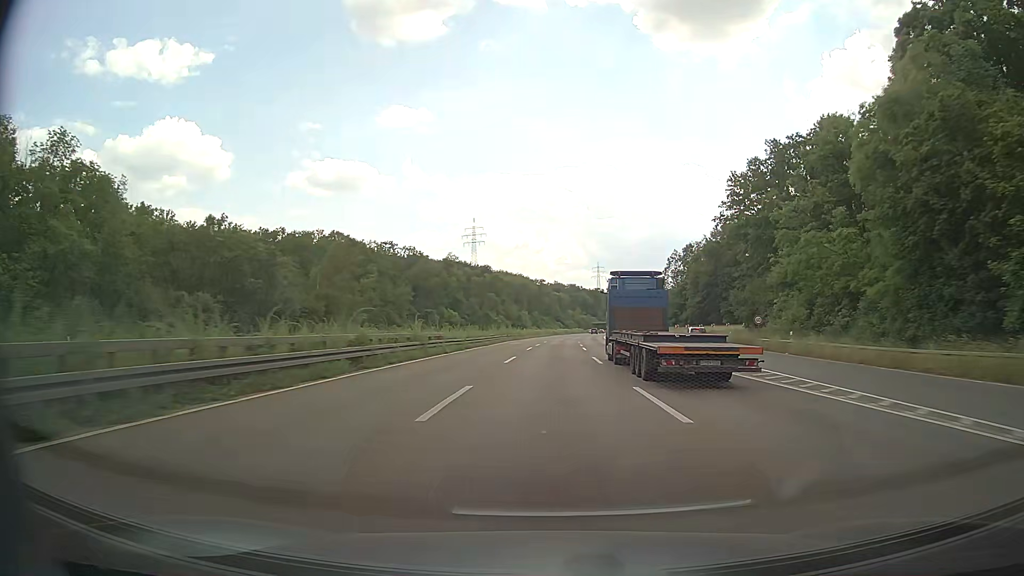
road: motorway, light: Day
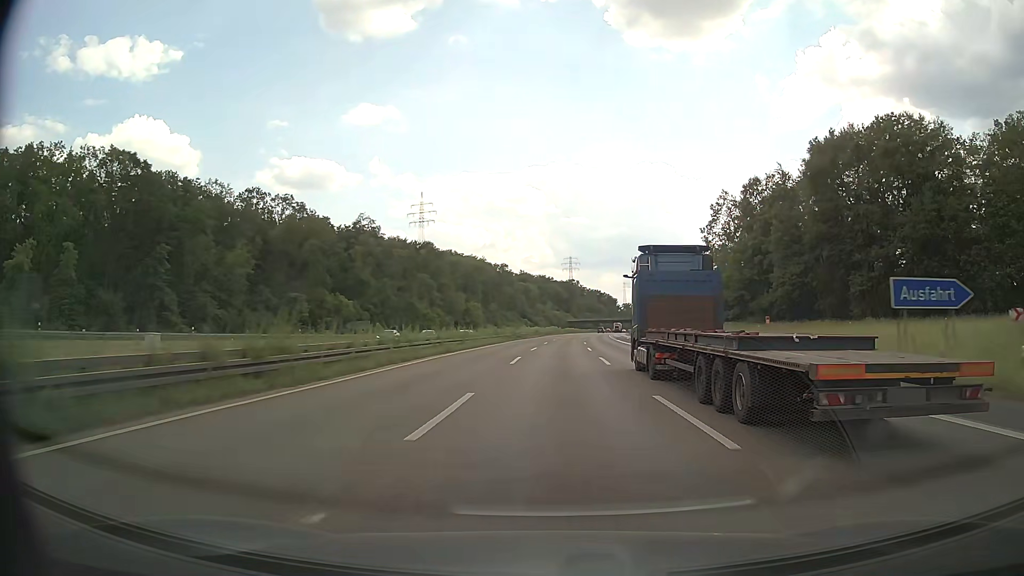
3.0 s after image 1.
(+2.7, +83.0) m; +3°
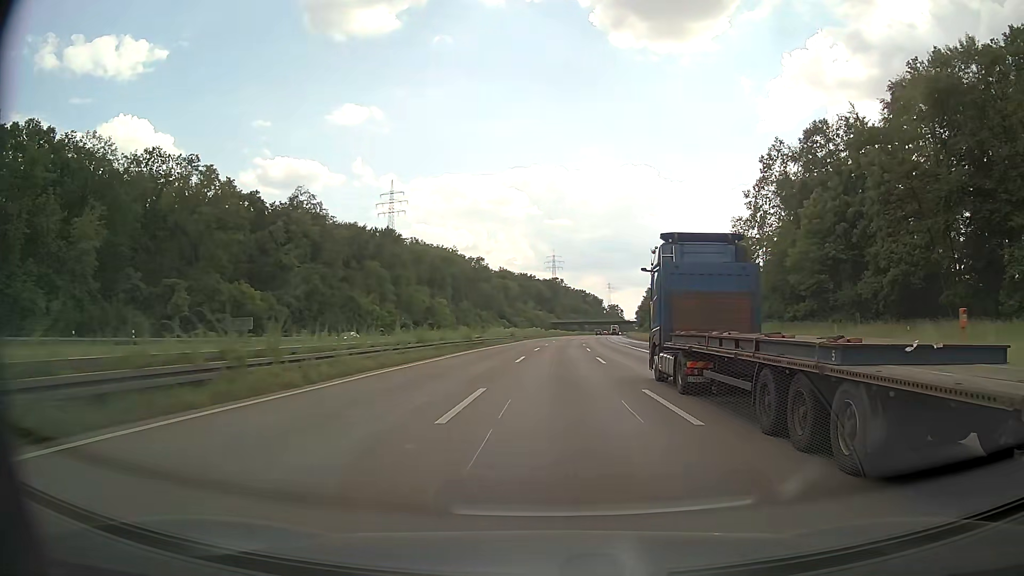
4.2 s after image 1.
(+0.5, +33.2) m; +2°
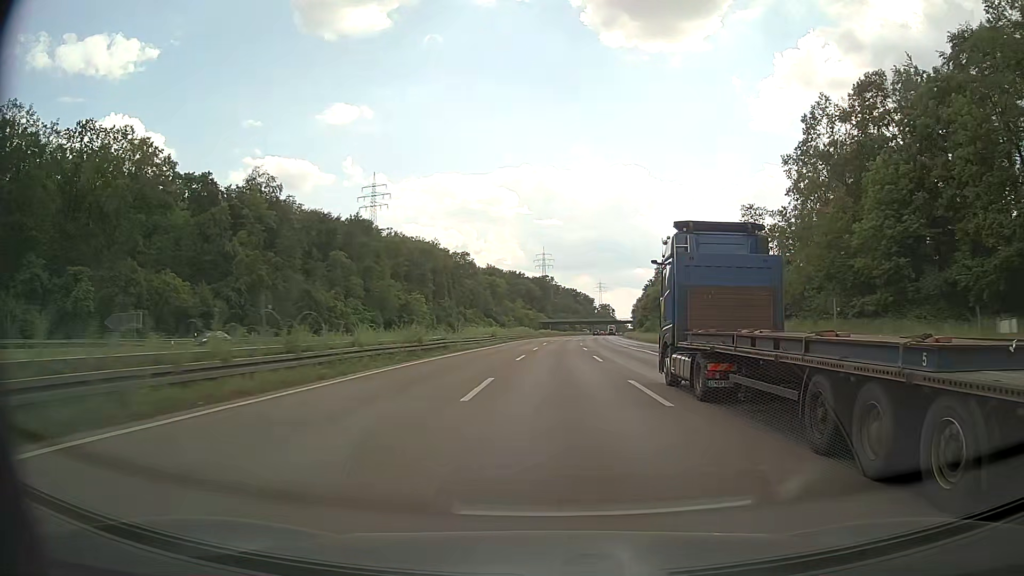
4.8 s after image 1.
(+0.1, +16.6) m; +1°
(0, +10) (0, +20) (0, +30) (+1, +40) (+1, +50) (+2, +60) (+2, +70) (+2, +80) (+3, +90) (+4, +100) m
